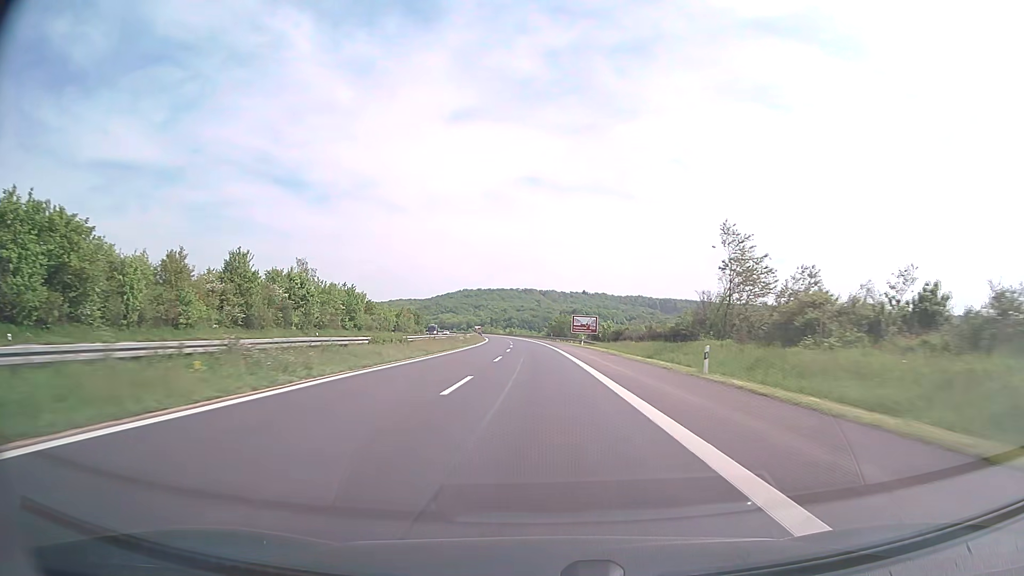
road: motorway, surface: concrete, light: Day
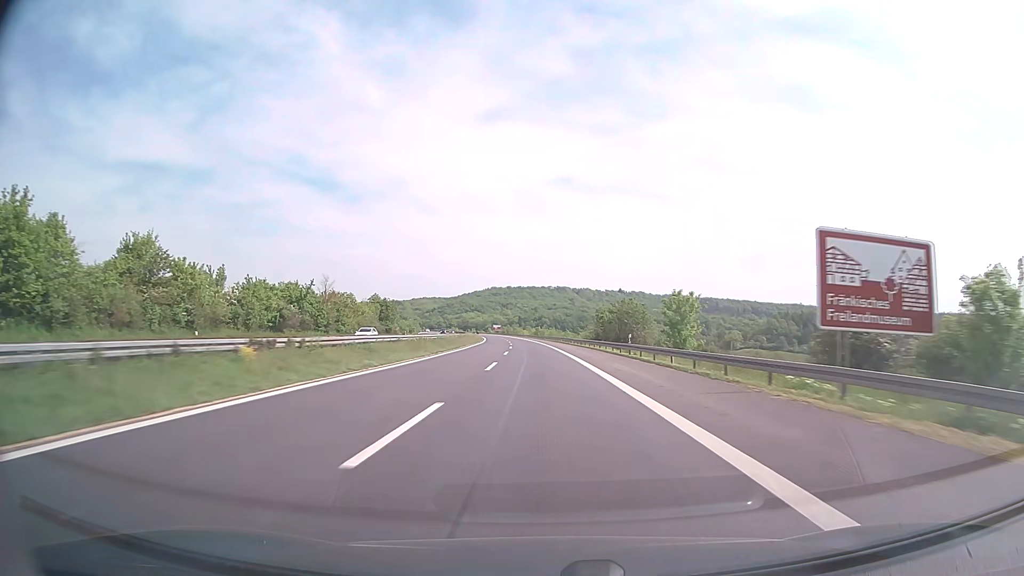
(-1.7, +79.4) m; -3°
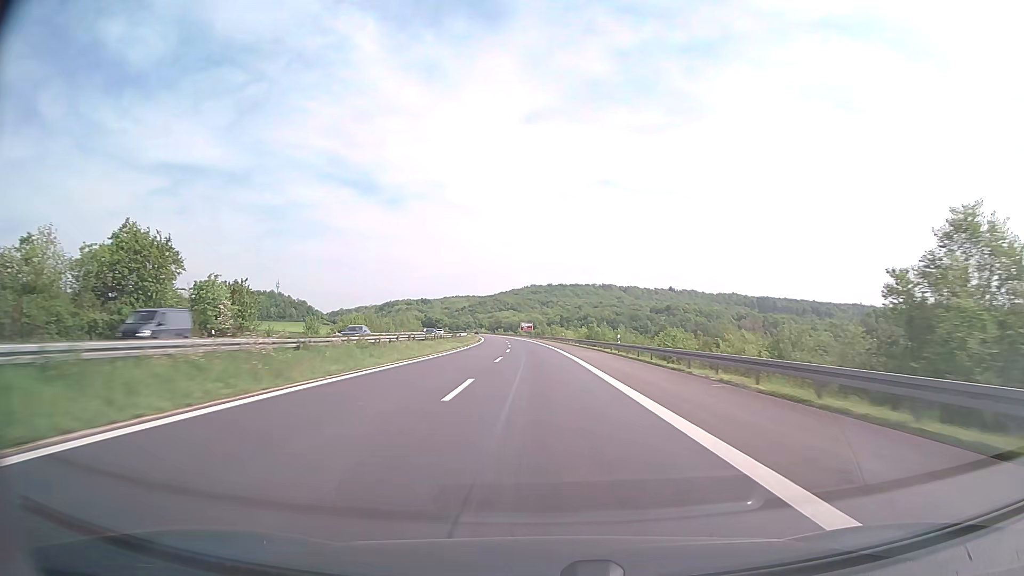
(-3.2, +99.3) m; -4°
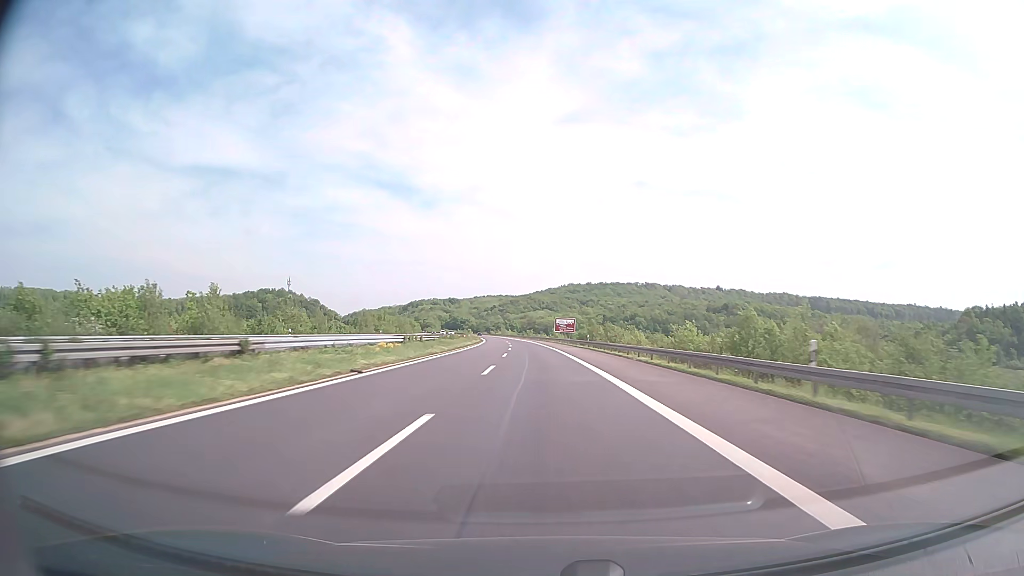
(-2.1, +79.3) m; -3°
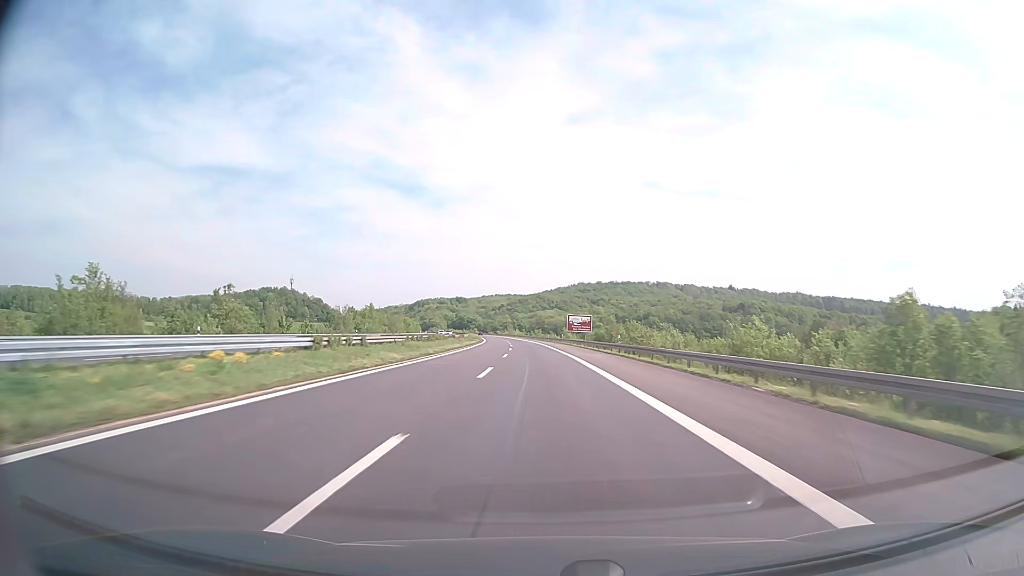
(-0.1, +19.8) m; -1°
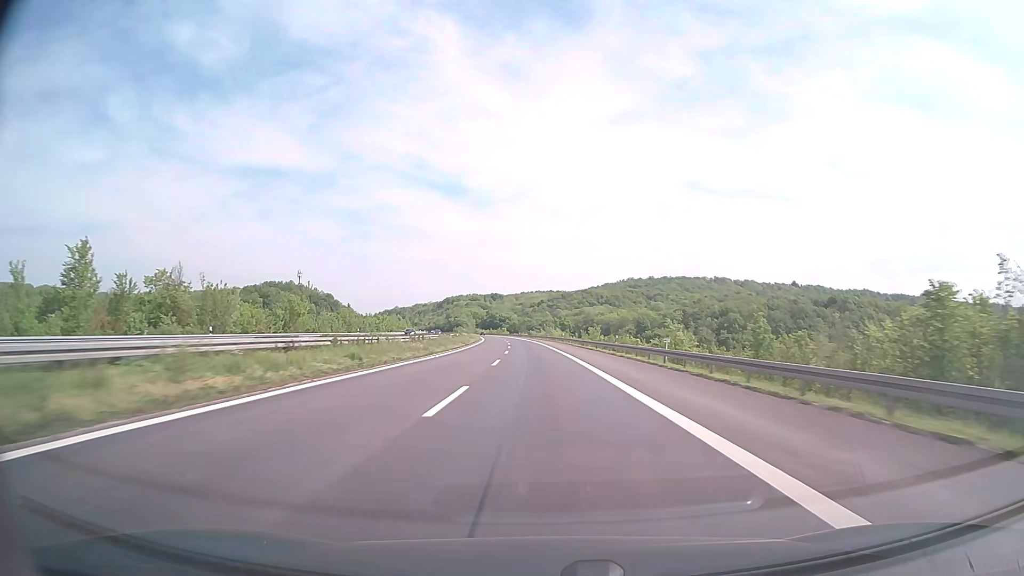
(-3.1, +99.0) m; -4°
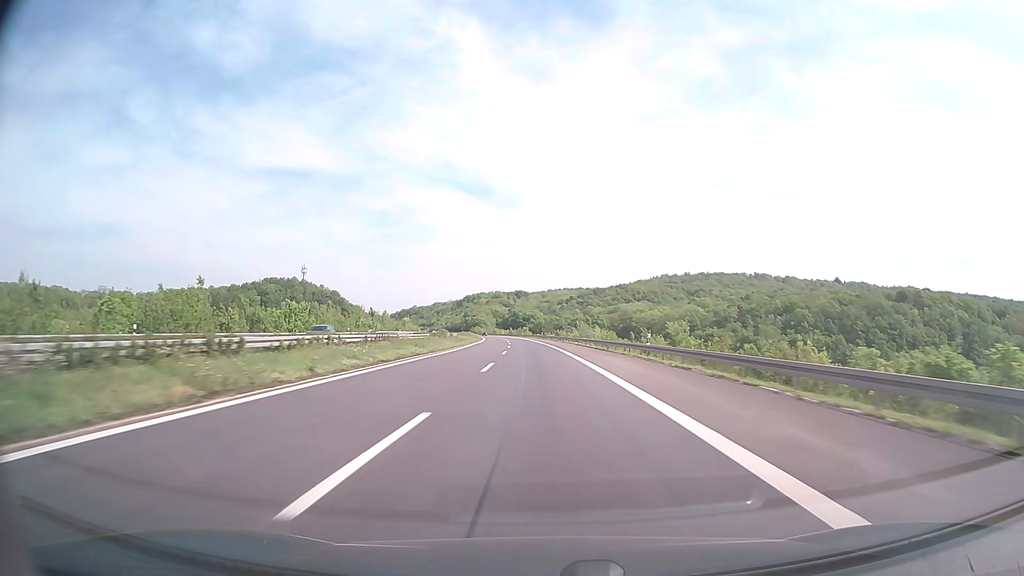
(-1.2, +59.4) m; -2°
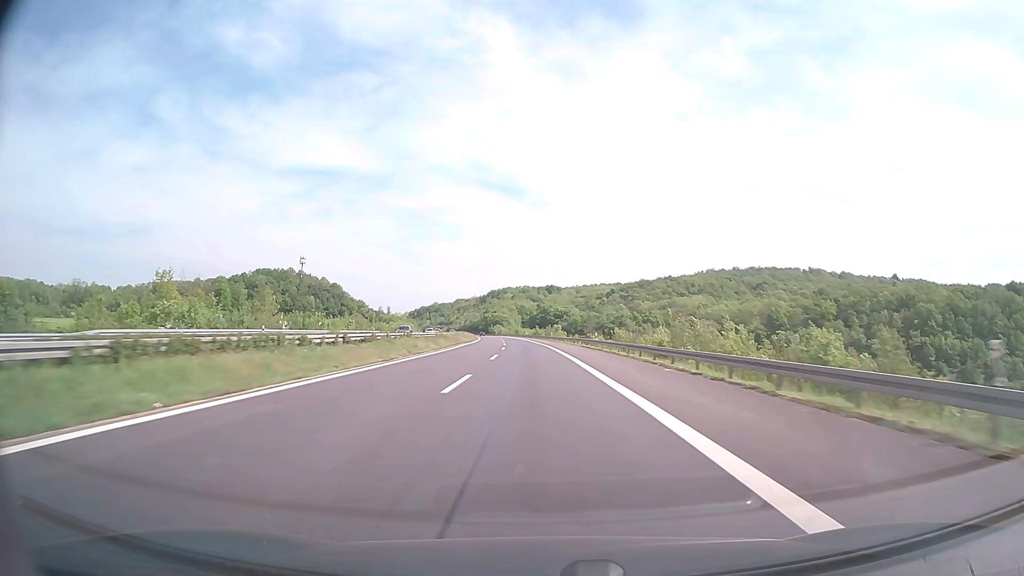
(-2.0, +79.2) m; -3°
(0, +10) (0, +20) (0, +30) (-1, +40) (-1, +50) (-1, +60) (-2, +70) (-2, +80) (-3, +90) (-4, +100) m
